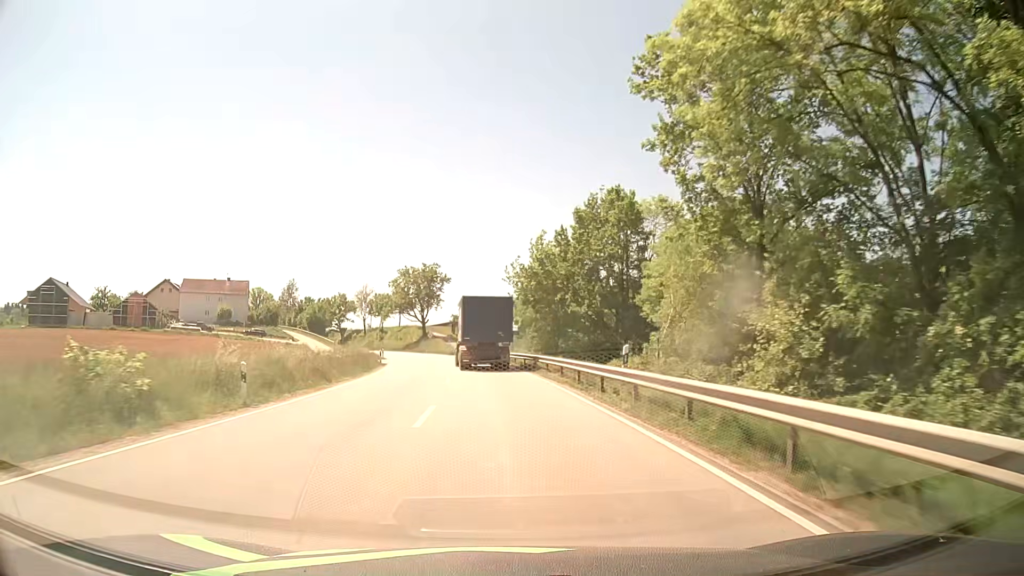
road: secondary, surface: asphalt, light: Day
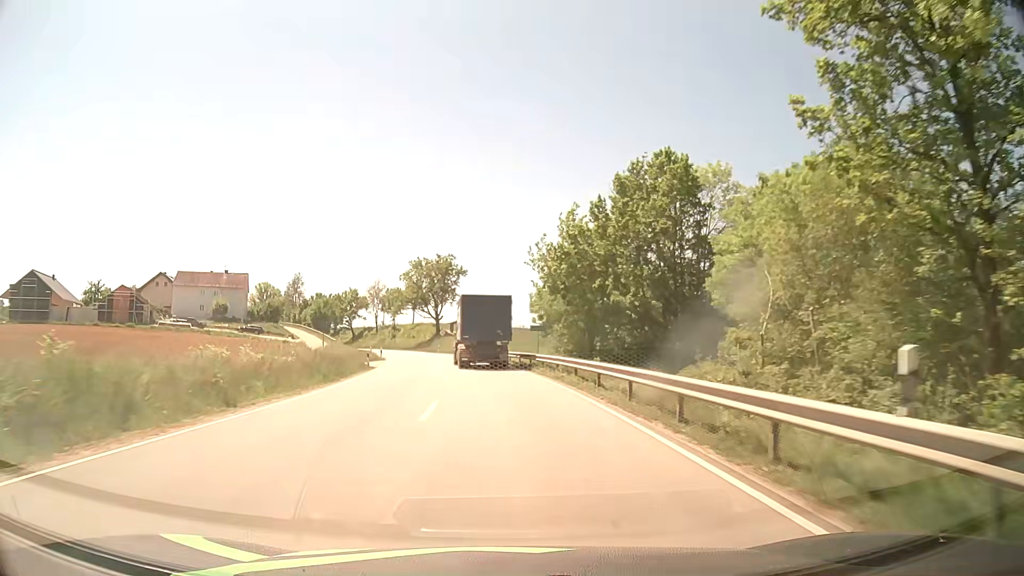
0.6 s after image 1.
(-0.1, +11.4) m; -1°
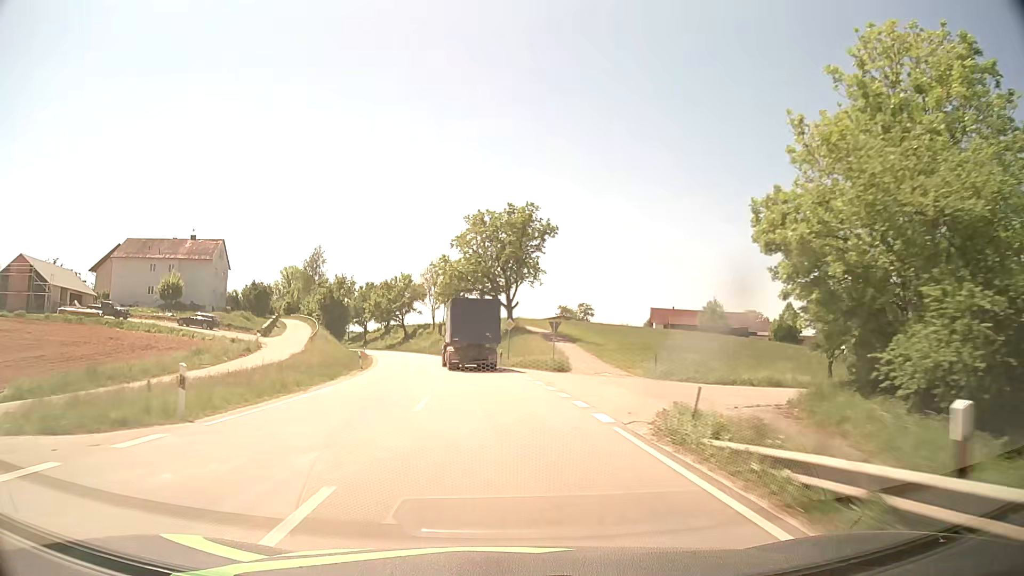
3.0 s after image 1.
(-2.9, +45.6) m; -7°
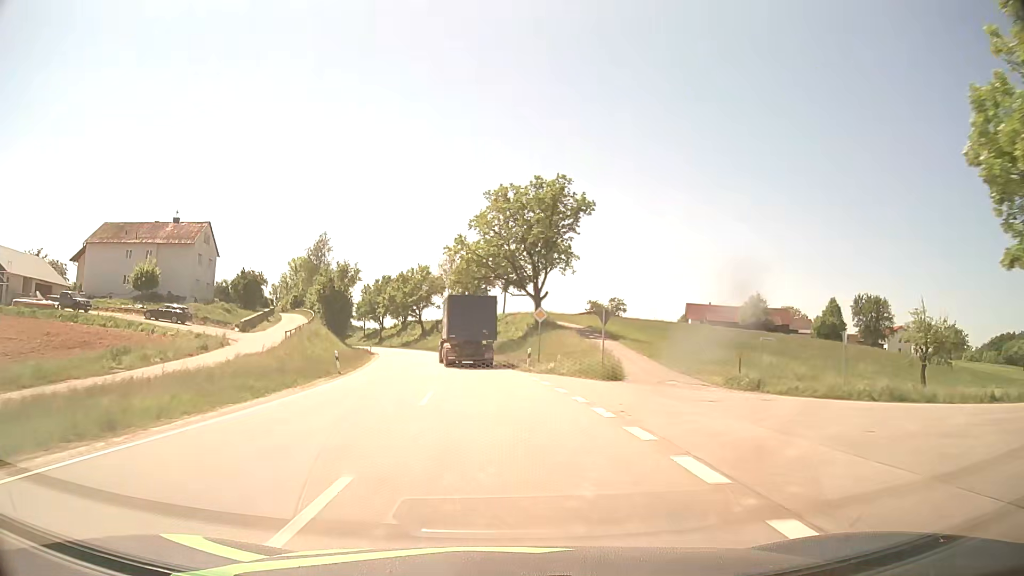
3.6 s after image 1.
(-0.2, +11.5) m; -2°
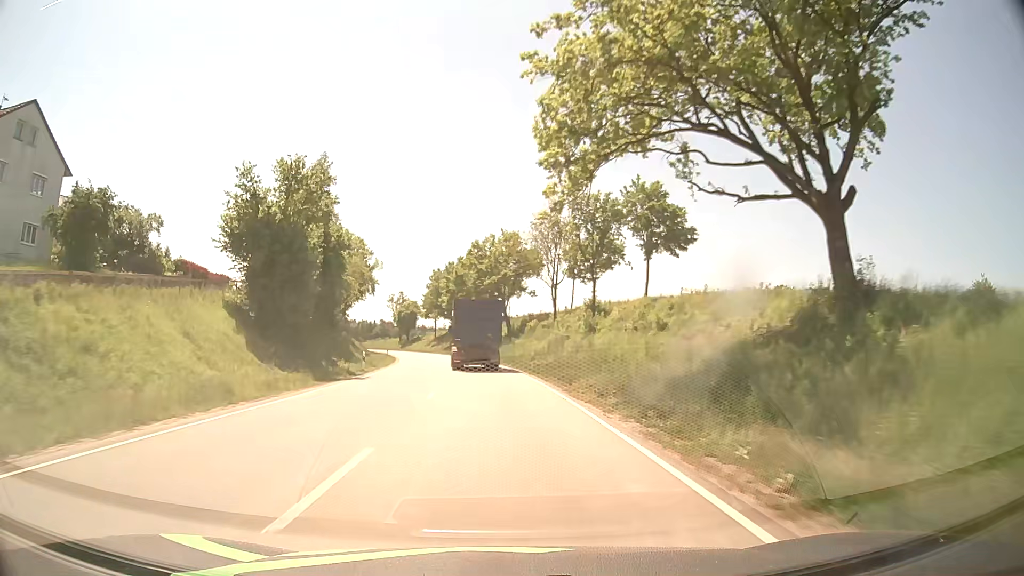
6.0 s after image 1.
(-3.5, +46.0) m; -9°
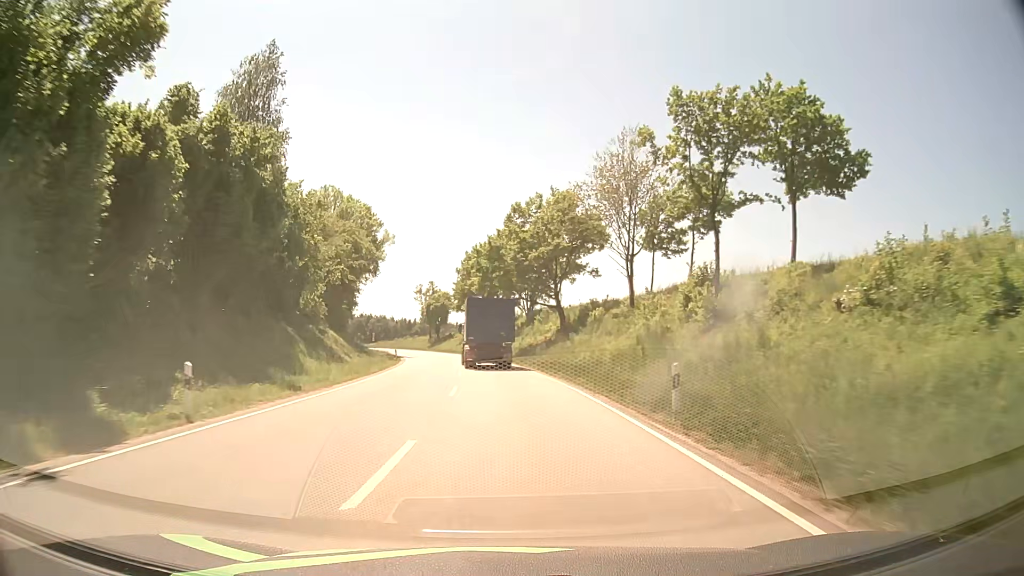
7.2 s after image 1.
(-0.8, +23.3) m; -4°
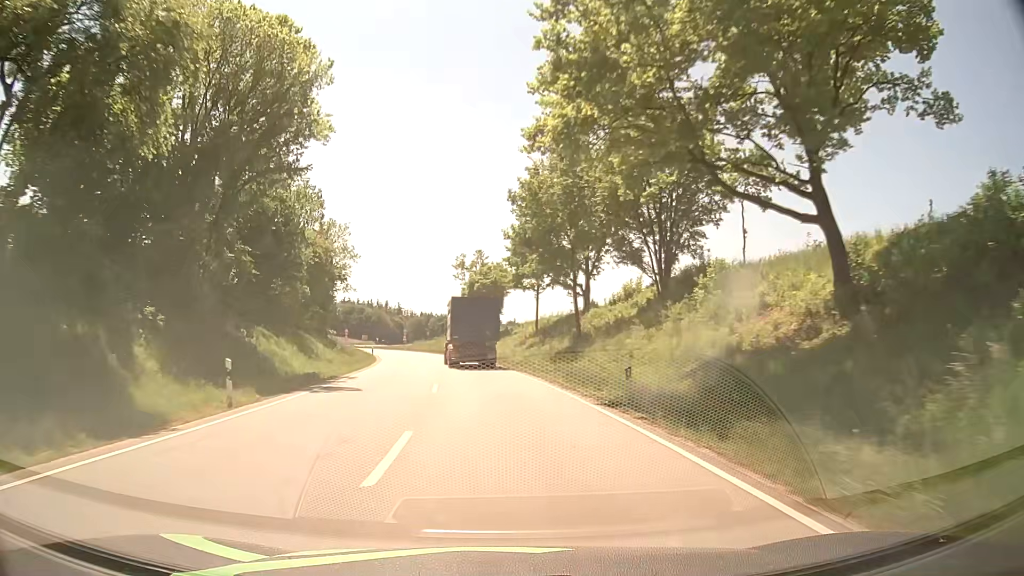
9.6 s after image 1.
(-2.4, +47.1) m; -6°
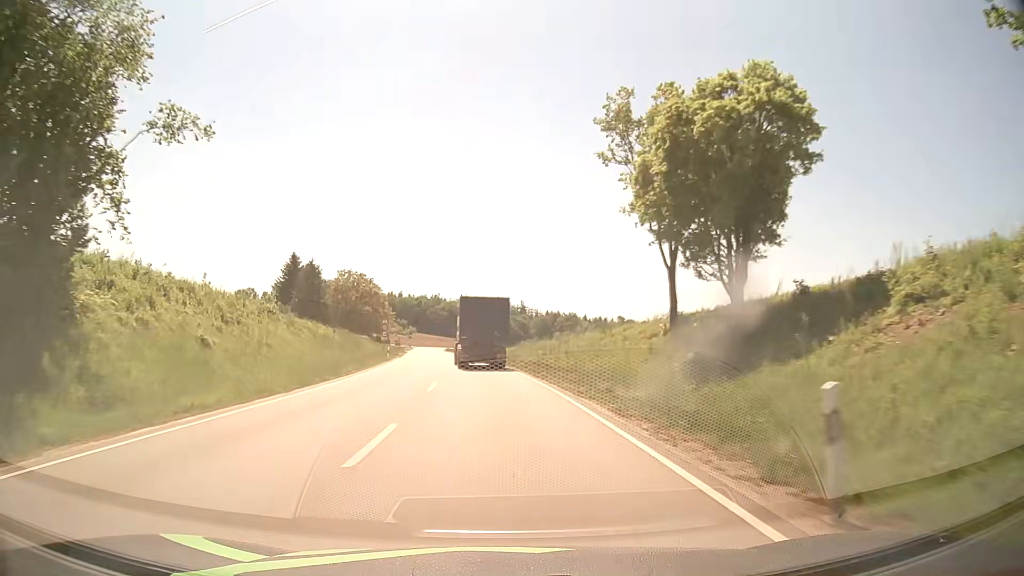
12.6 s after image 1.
(-5.8, +59.0) m; -11°
(0, +10) (0, +20) (-1, +30) (-2, +40) (-3, +50) (-4, +60) (-5, +70) (-6, +80) (-8, +90) (-9, +100) m
